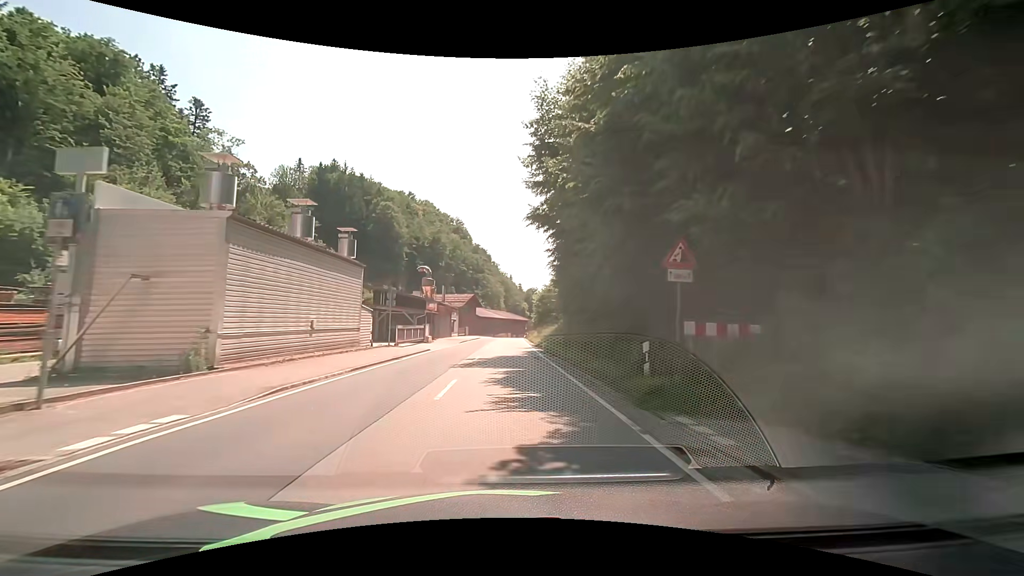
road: secondary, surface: asphalt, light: Day
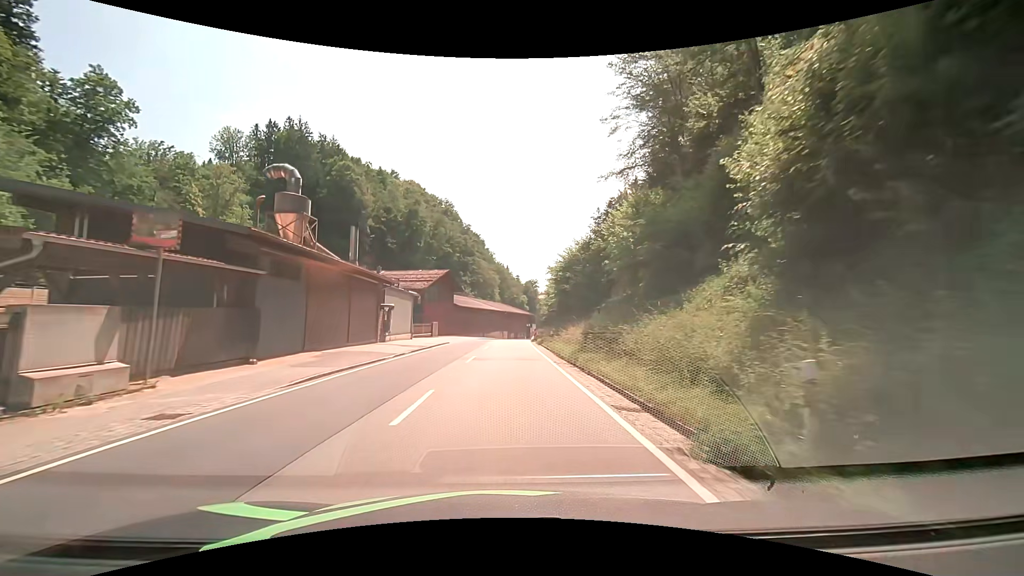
(+0.1, +38.1) m; 0°
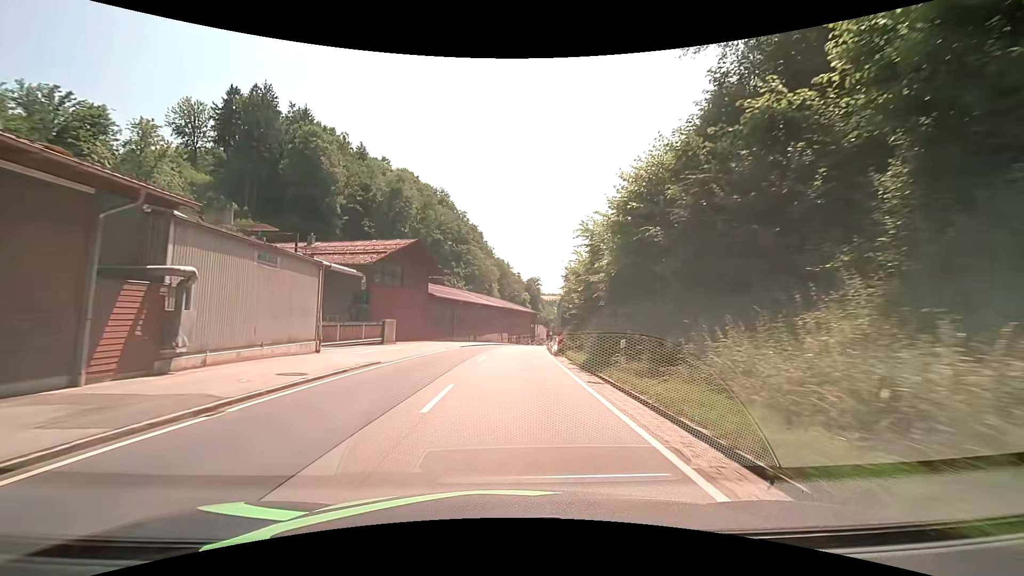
(+0.2, +22.7) m; 0°
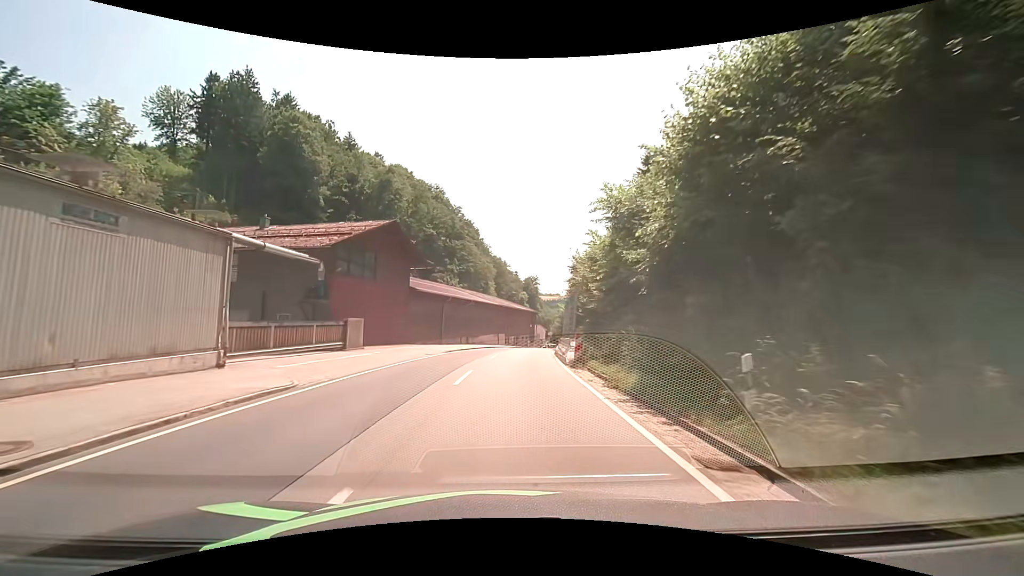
(0.0, +7.5) m; 0°
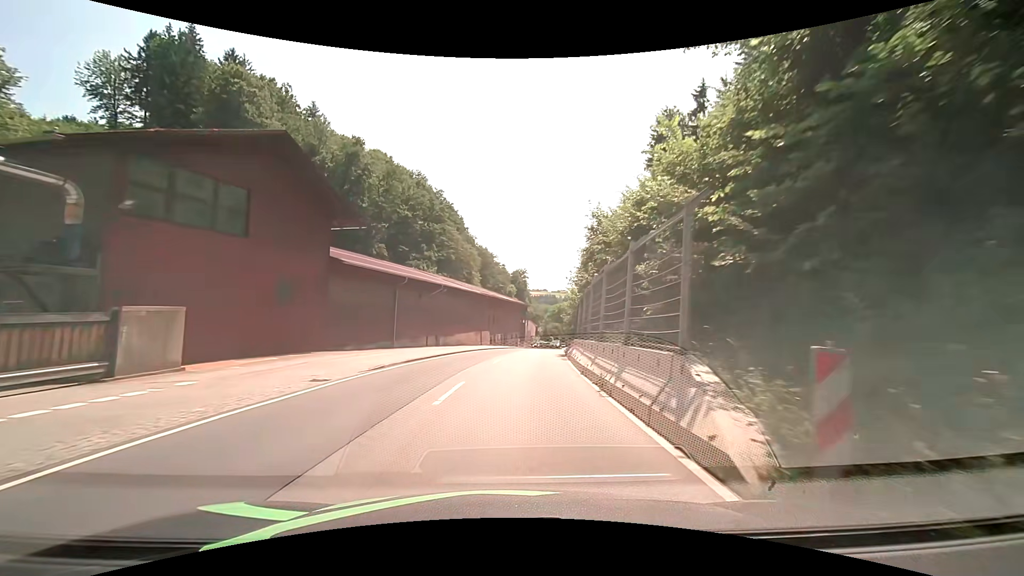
(+0.2, +15.0) m; +1°
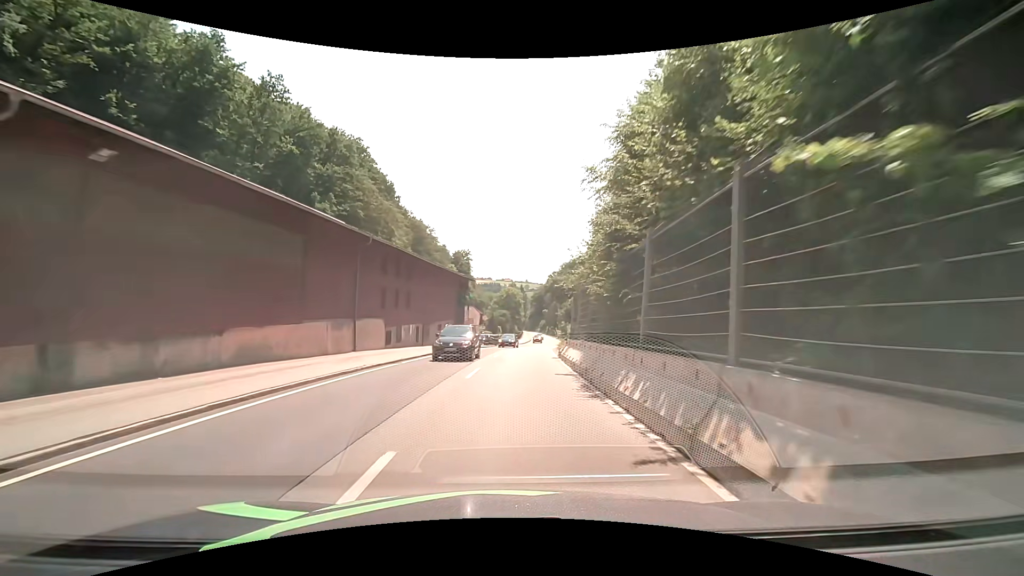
(+1.5, +30.1) m; +6°
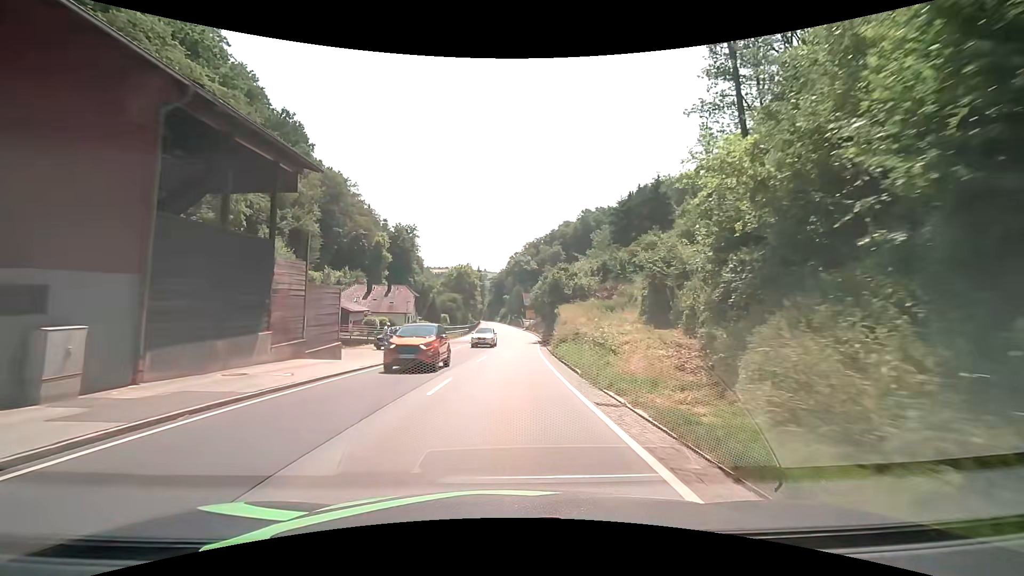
(+1.8, +38.0) m; +5°
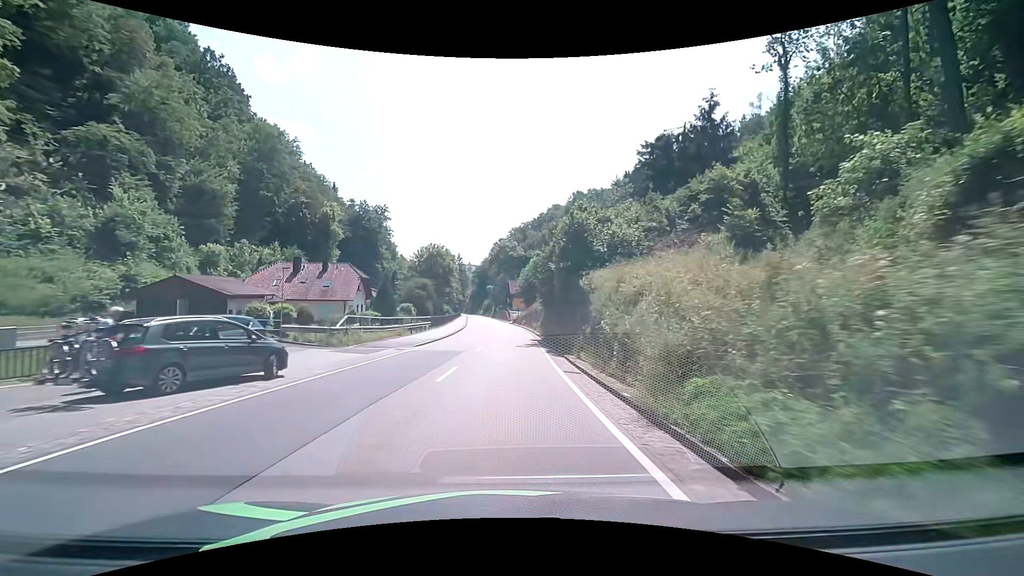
(+0.4, +22.9) m; +2°
(0, +10) (0, +20) (0, +30) (0, +40) (0, +50) (0, +60) (-1, +70) (-1, +80) (-2, +90) (-3, +100) m
